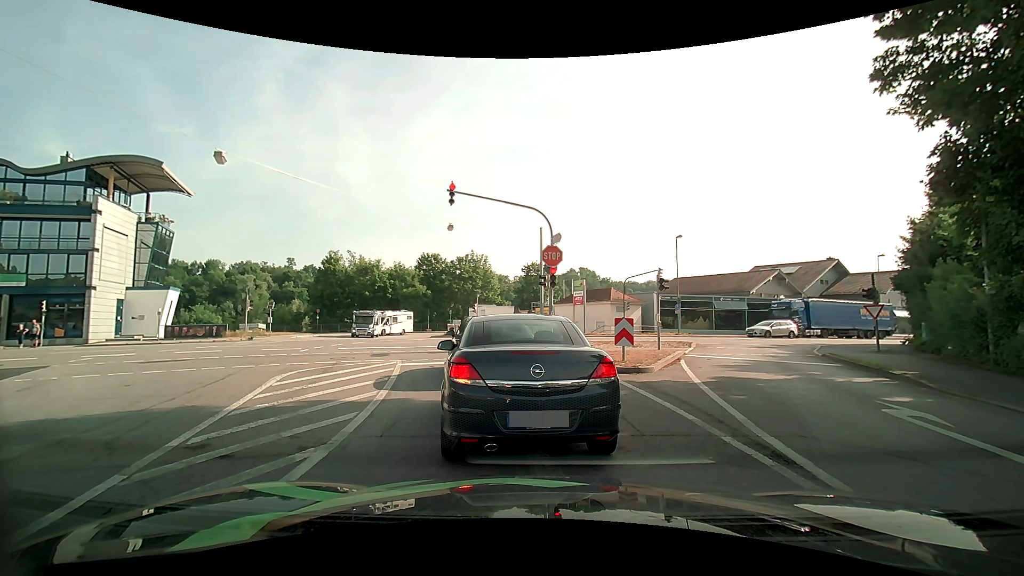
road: tertiary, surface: asphalt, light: Day
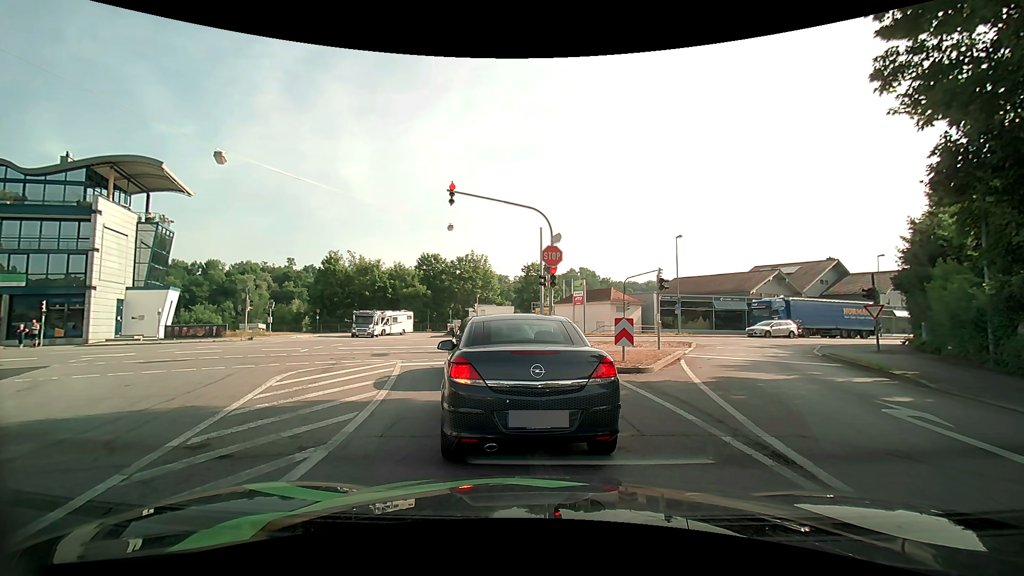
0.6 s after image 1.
(0.0, 0.0) m; 0°
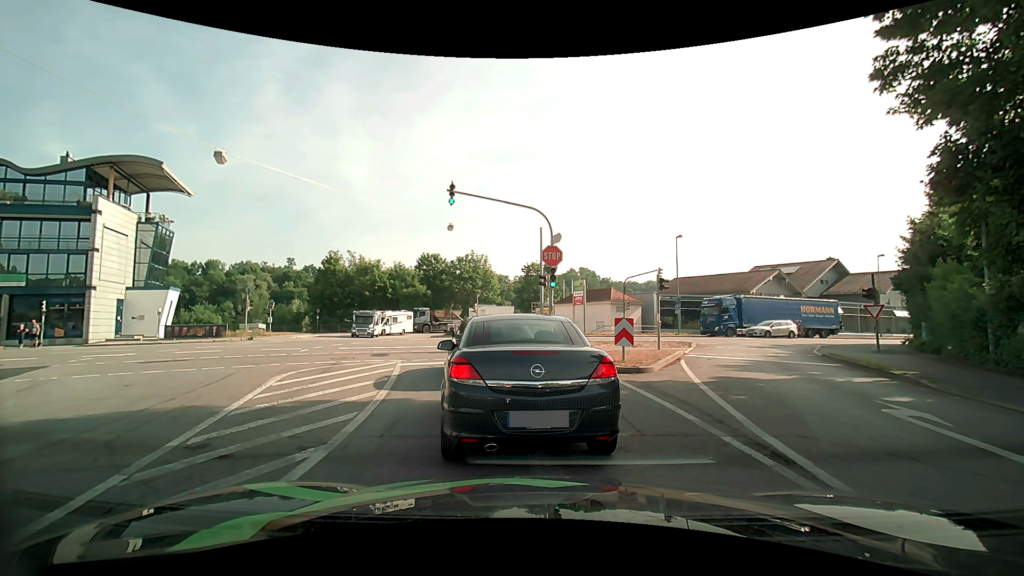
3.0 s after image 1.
(0.0, 0.0) m; 0°
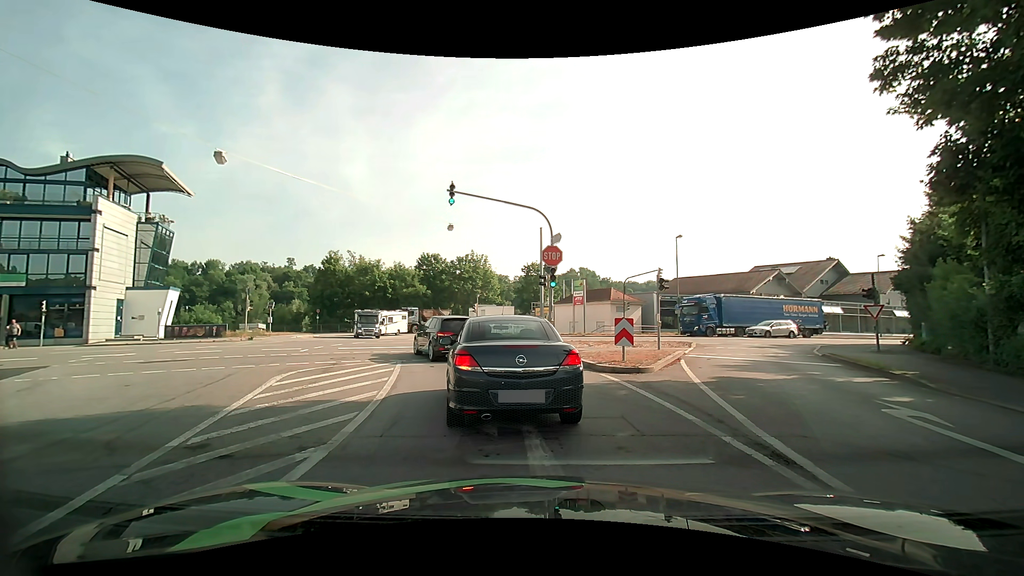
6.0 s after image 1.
(0.0, 0.0) m; 0°
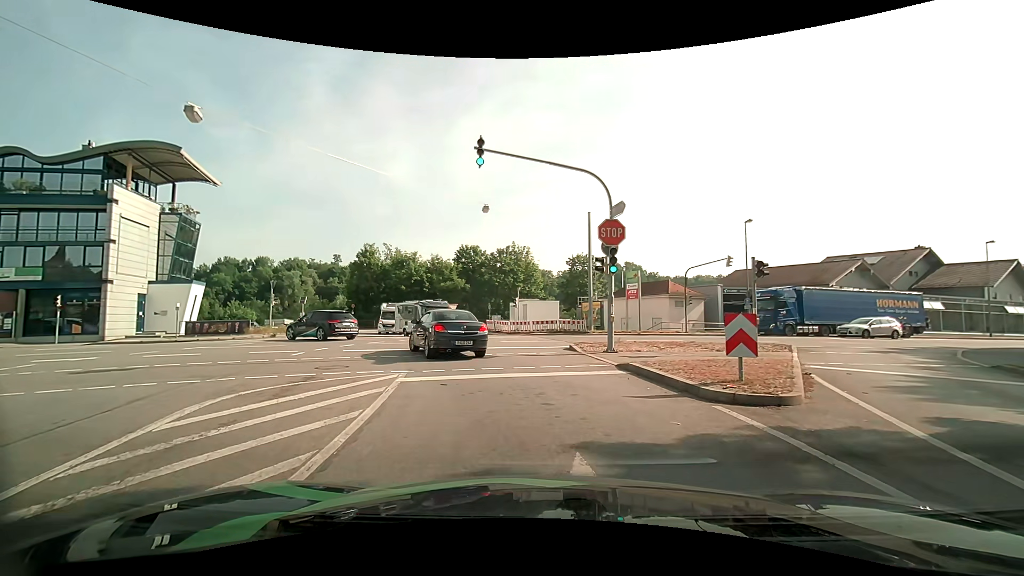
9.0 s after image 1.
(-0.5, +4.9) m; -7°
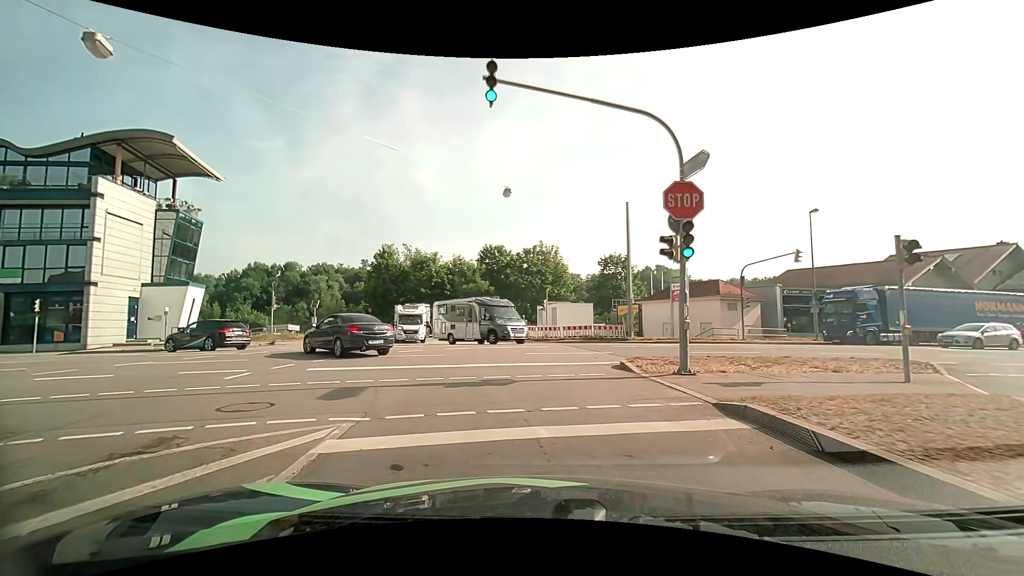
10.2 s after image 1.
(-0.2, +5.0) m; -5°
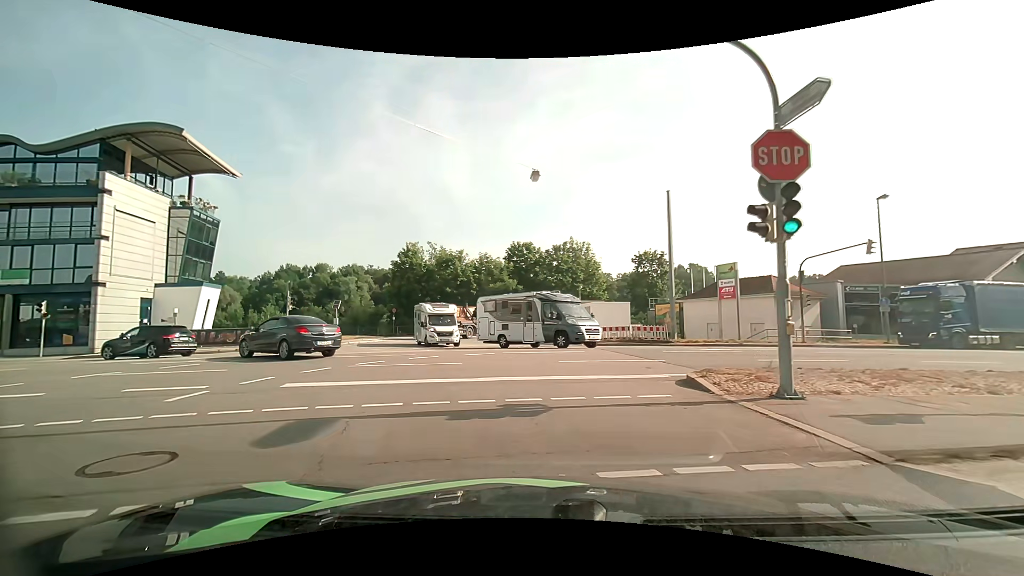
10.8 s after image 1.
(-0.1, +2.9) m; -2°
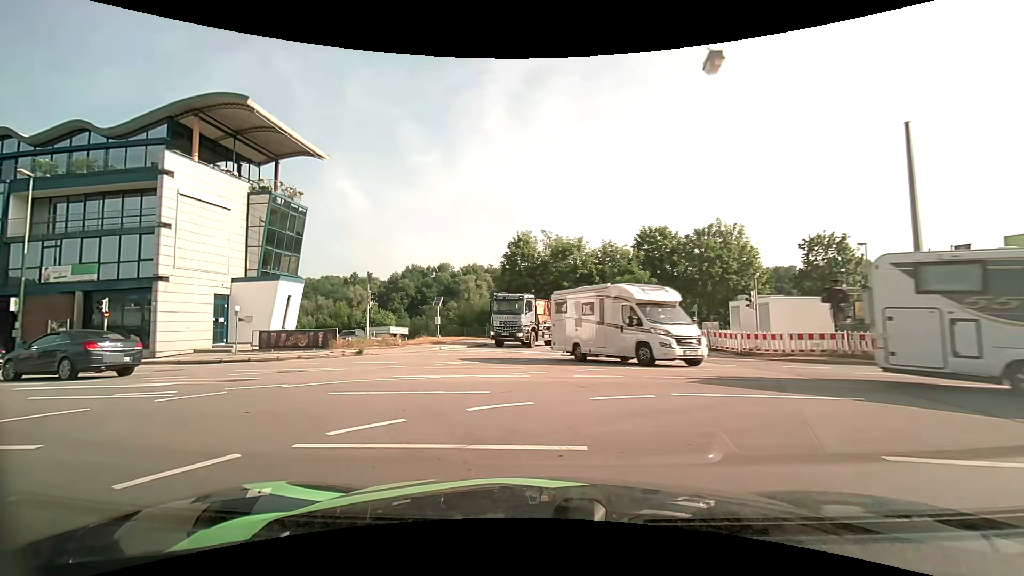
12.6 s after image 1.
(-1.0, +8.8) m; -14°
(-2, +10) (-8, +17) (-18, +19) (-28, +20) (-38, +20) (-48, +20) (-58, +21) (-68, +21) (-78, +22) (-88, +23) m
